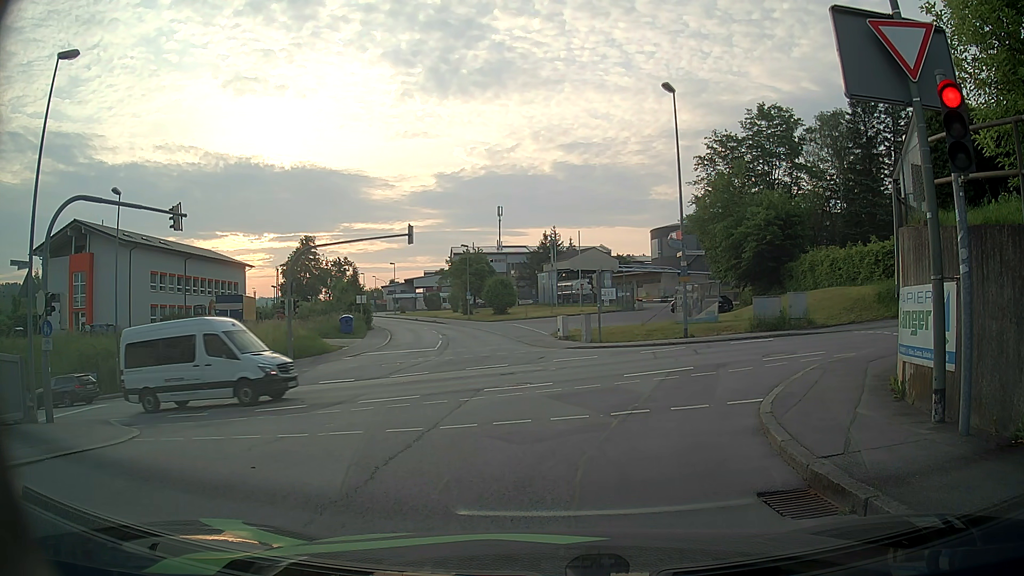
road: residential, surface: asphalt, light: Day
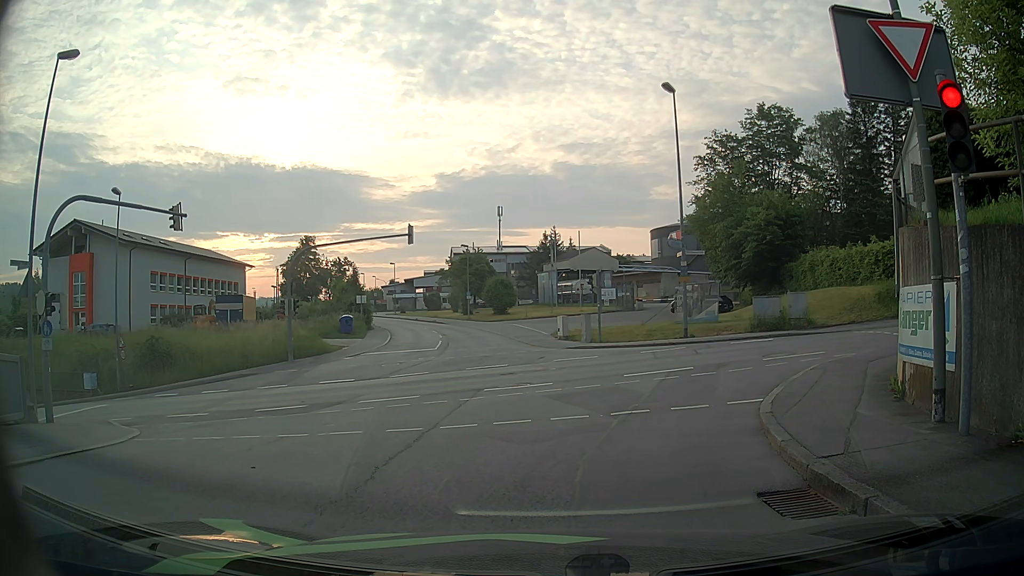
(0.0, 0.0) m; 0°
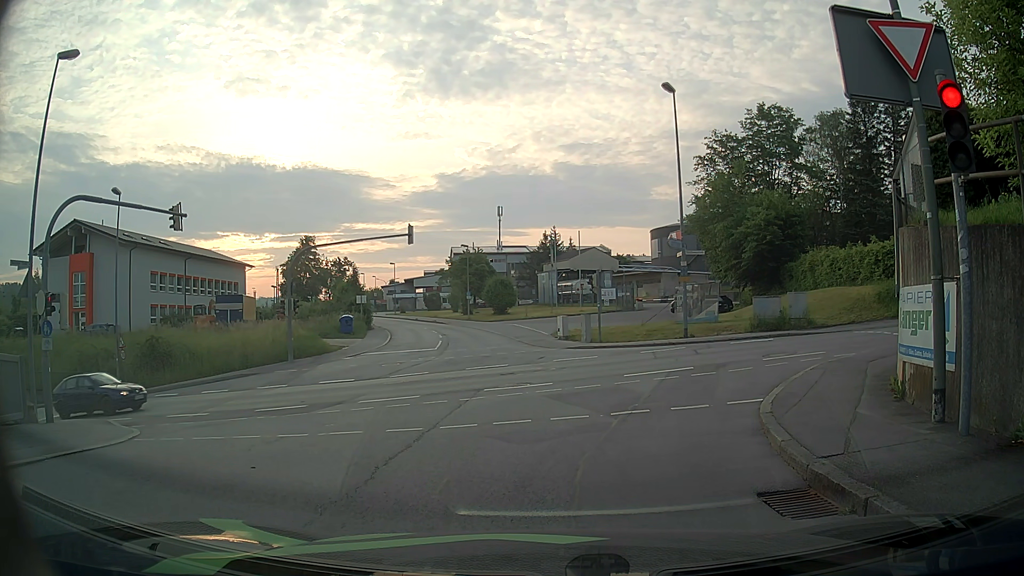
(0.0, 0.0) m; 0°
